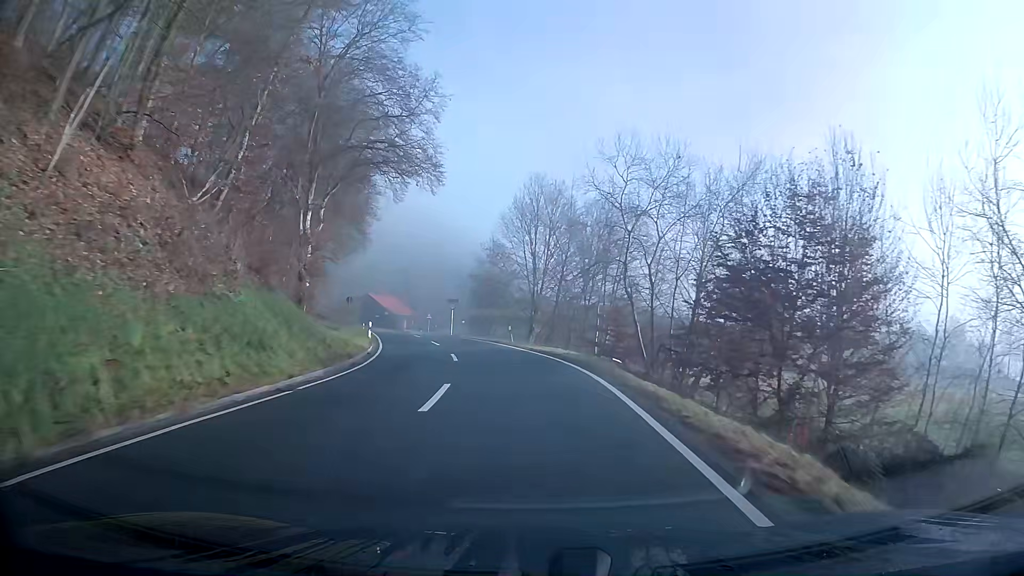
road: secondary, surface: asphalt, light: Day
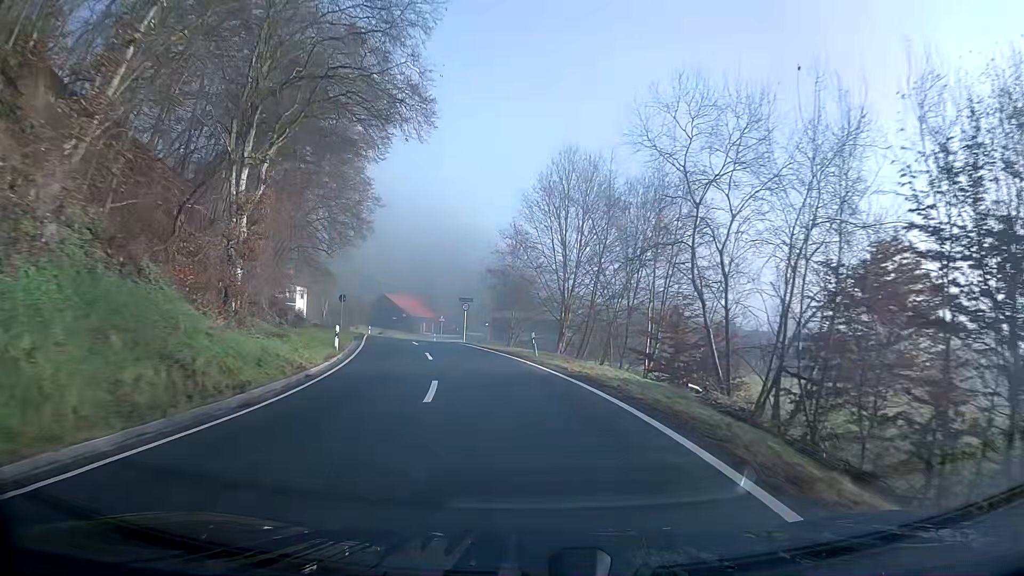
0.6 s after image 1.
(-0.2, +10.2) m; -3°
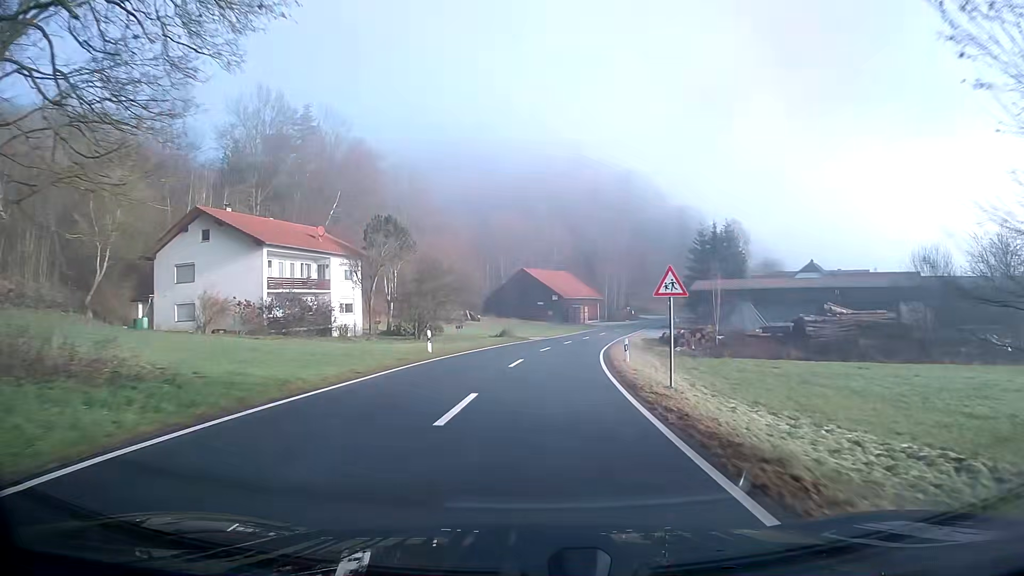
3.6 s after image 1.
(-7.2, +50.7) m; -10°
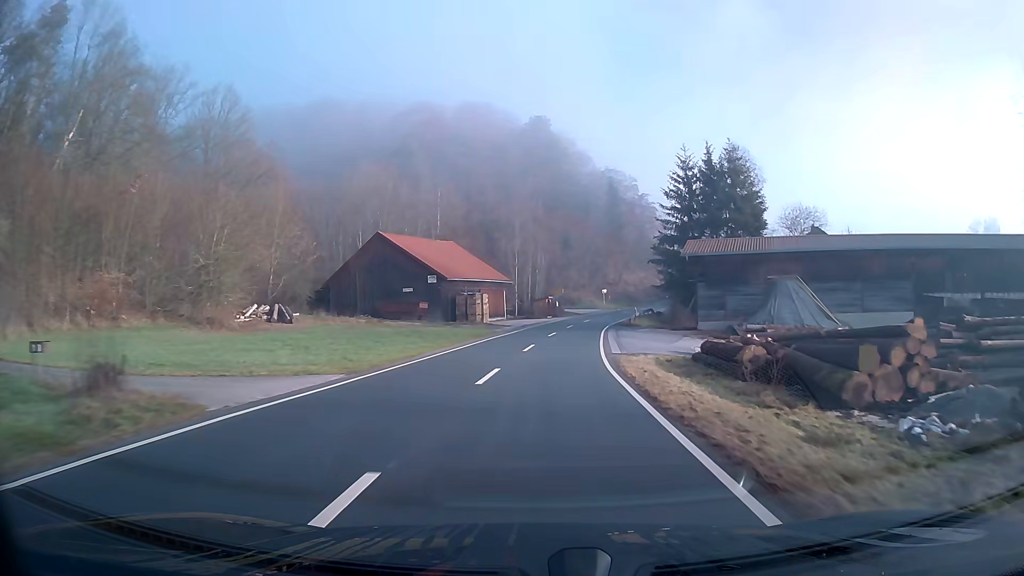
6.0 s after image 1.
(+3.0, +42.7) m; +8°
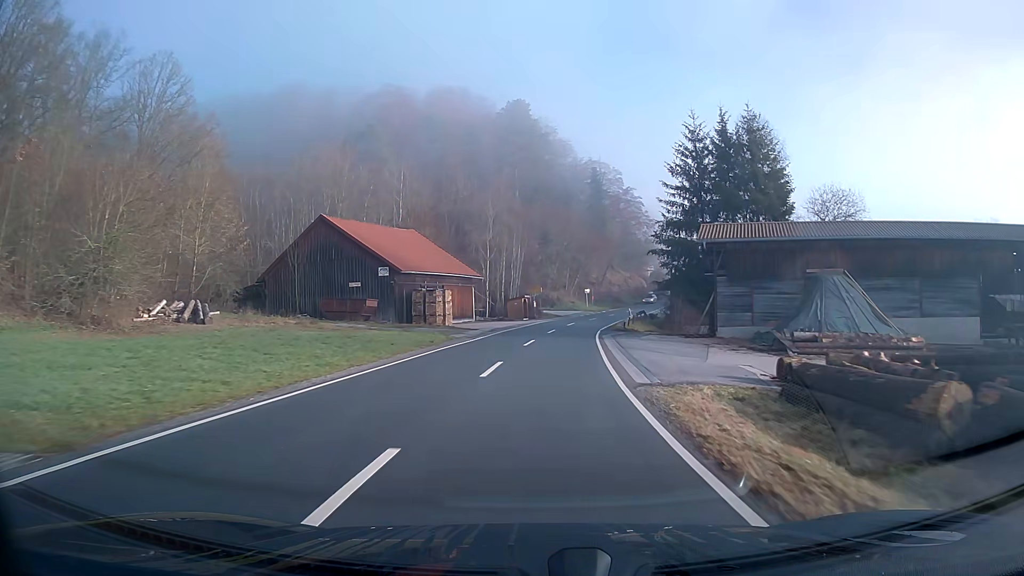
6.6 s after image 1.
(+0.2, +10.8) m; +2°
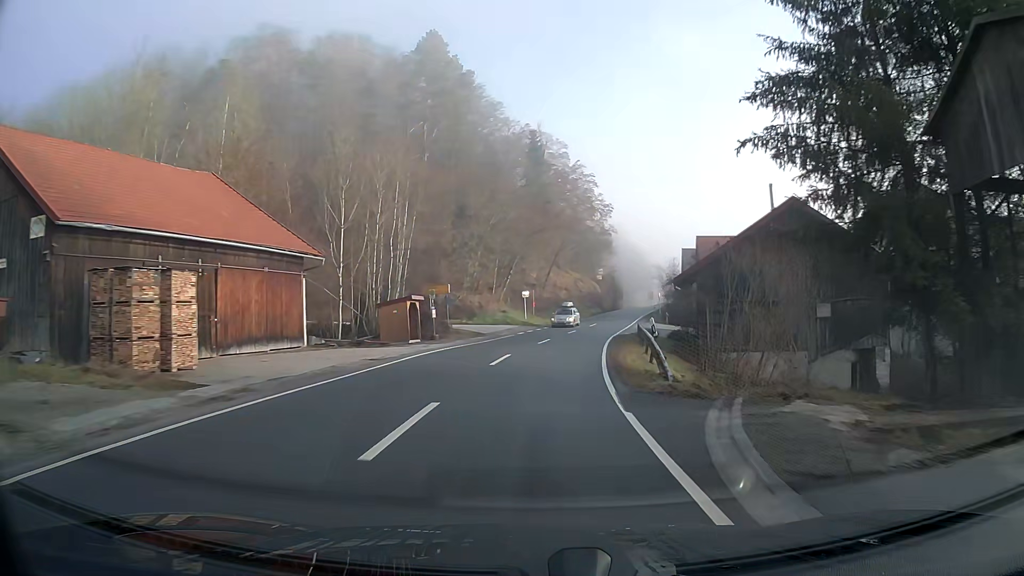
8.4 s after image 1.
(+1.7, +32.3) m; +6°
